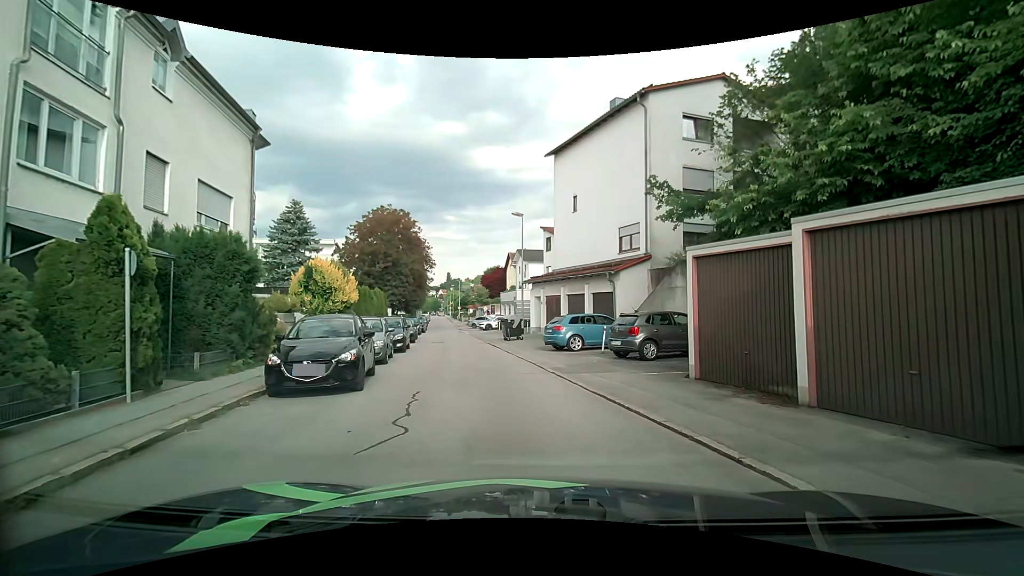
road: residential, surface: asphalt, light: Day
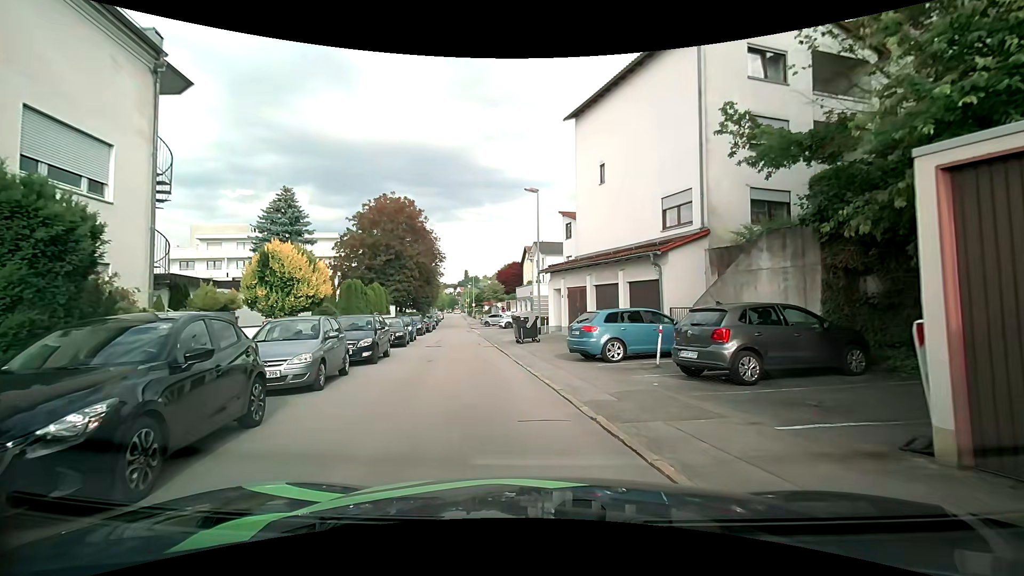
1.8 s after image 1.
(0.0, +5.8) m; -2°
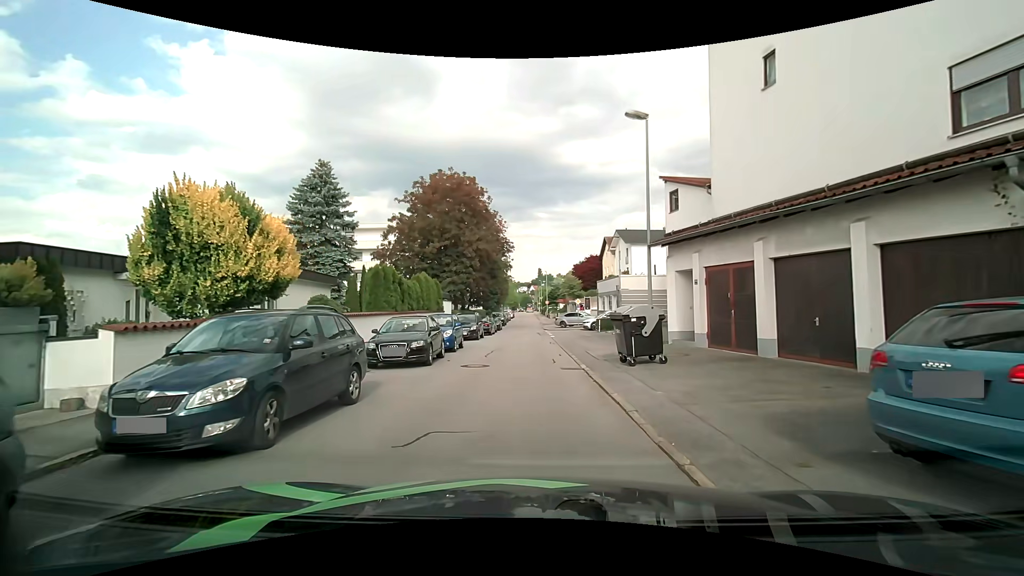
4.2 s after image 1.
(-0.9, +9.9) m; -8°
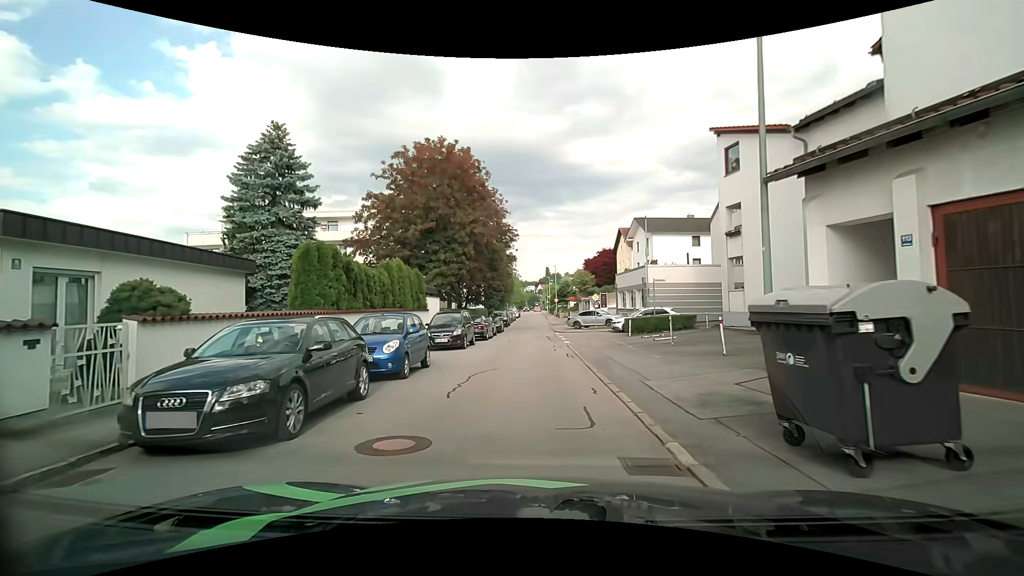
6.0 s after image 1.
(-0.1, +8.3) m; -1°
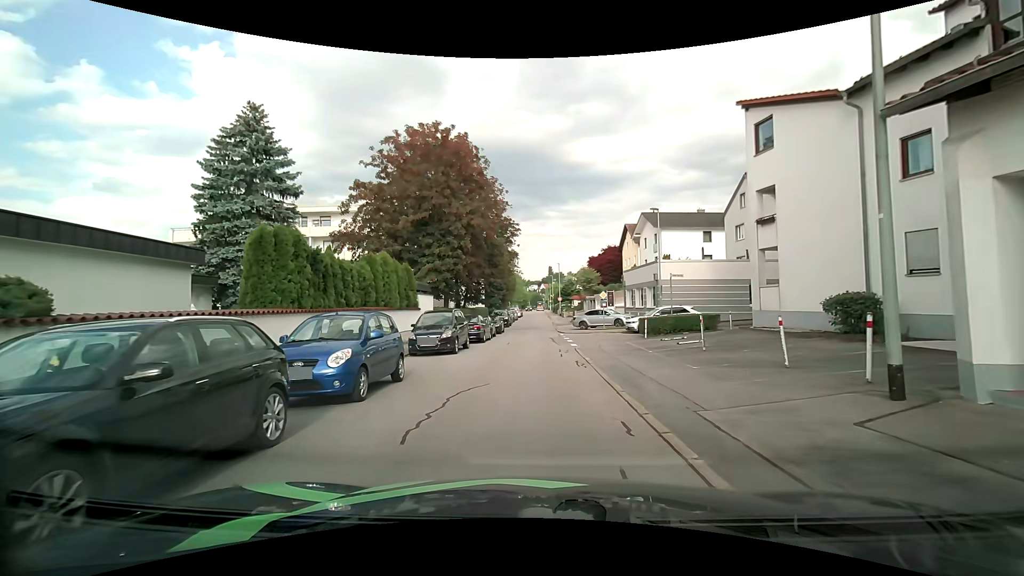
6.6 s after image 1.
(-0.1, +3.0) m; -1°
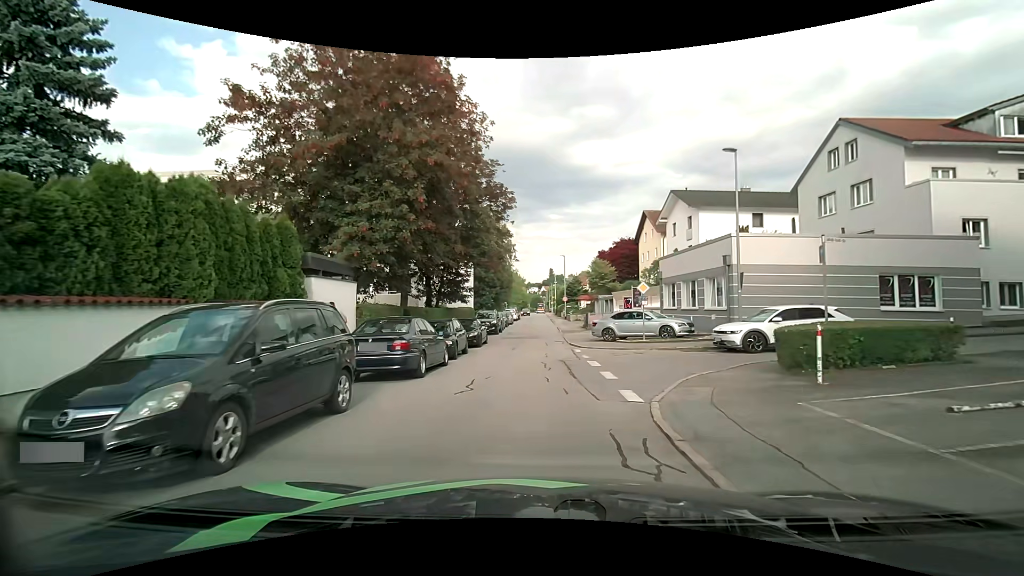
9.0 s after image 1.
(-0.1, +13.4) m; 0°
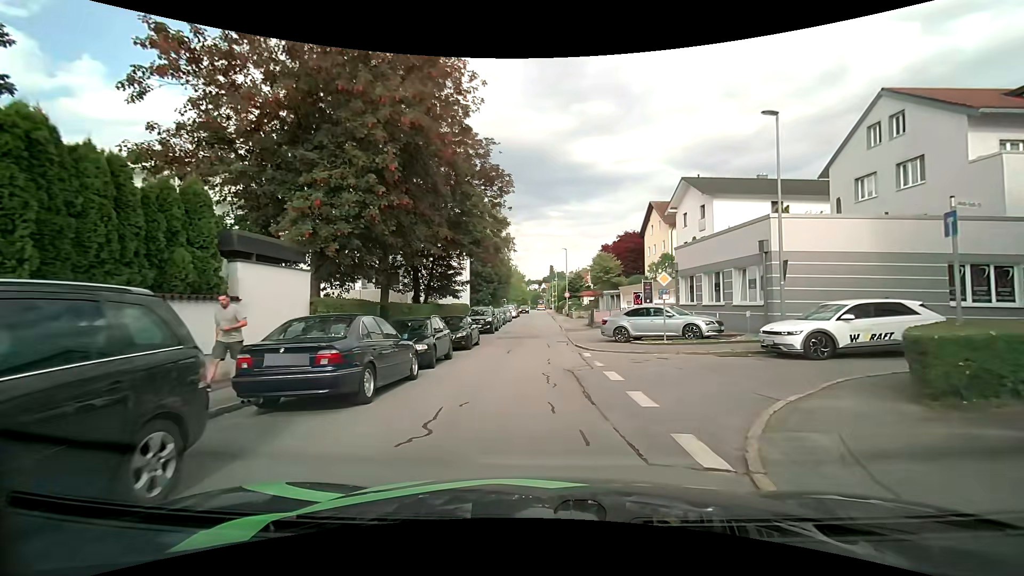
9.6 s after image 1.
(0.0, +3.7) m; -1°
(0, +10) (0, +20) (0, +30) (0, +40) (0, +50) (0, +60) (0, +70) (0, +80) (0, +90) (-1, +100) m
